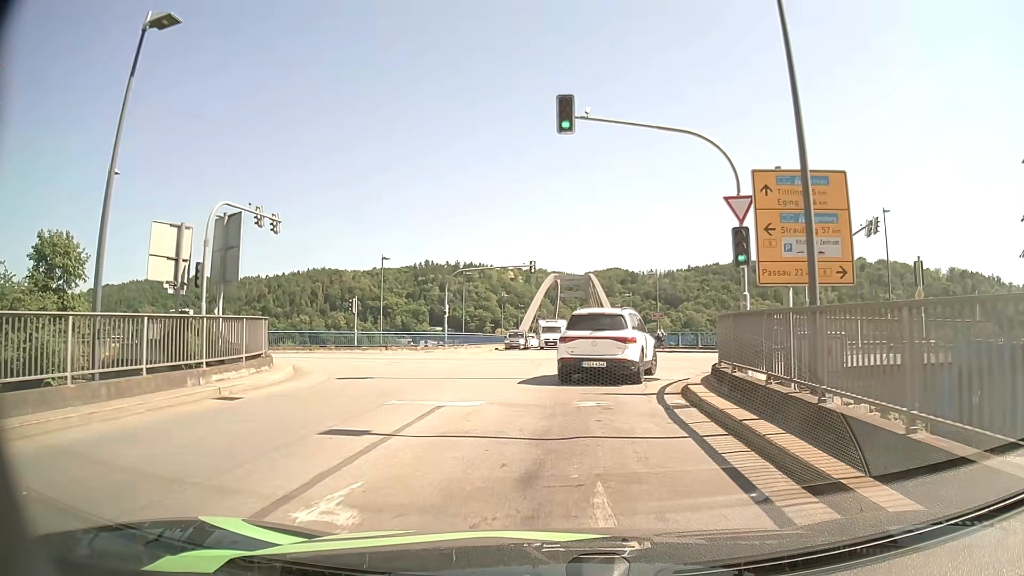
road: tertiary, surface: asphalt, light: Day
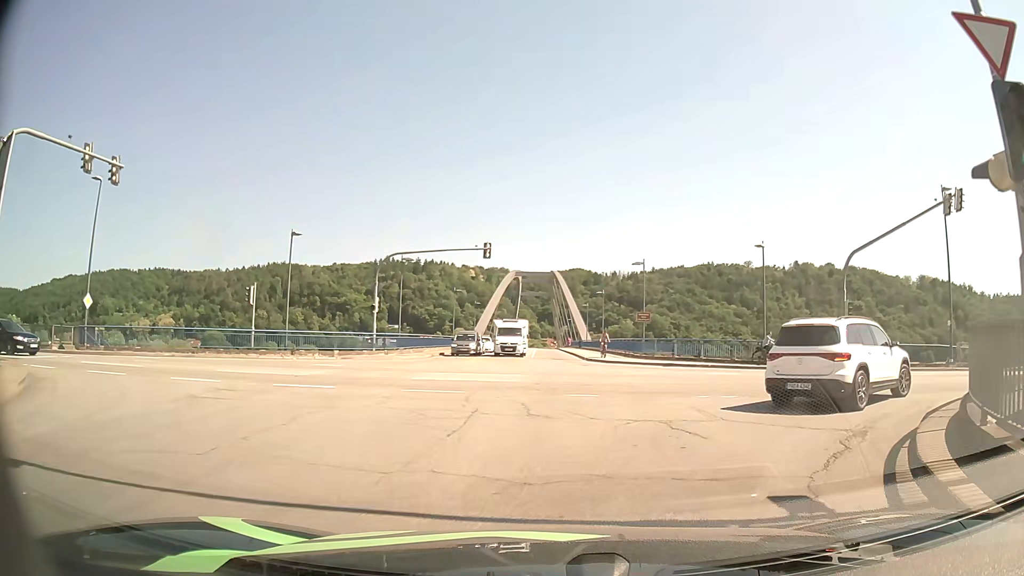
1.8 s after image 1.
(0.0, +11.3) m; +2°
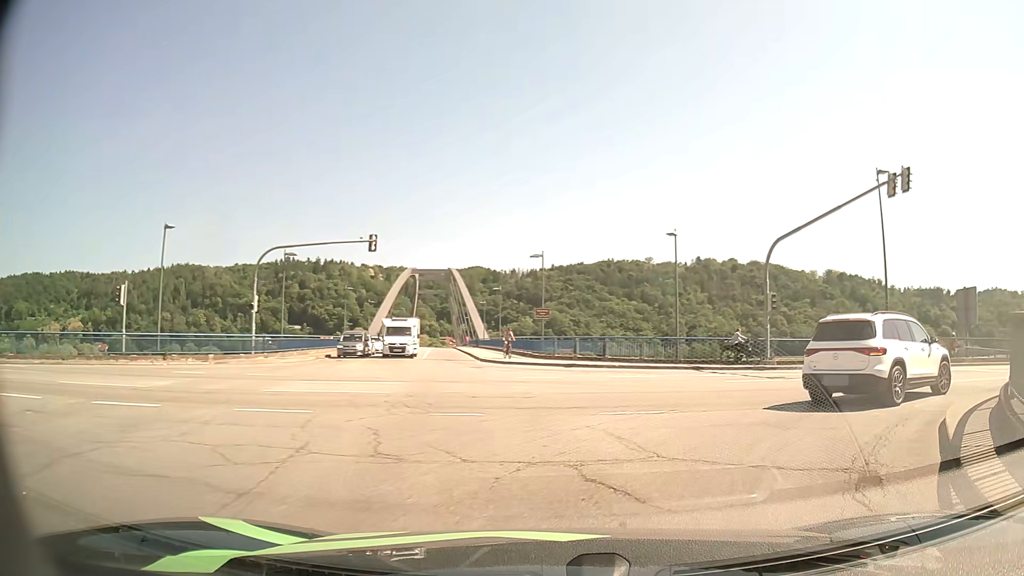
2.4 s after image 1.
(+0.3, +3.3) m; +9°
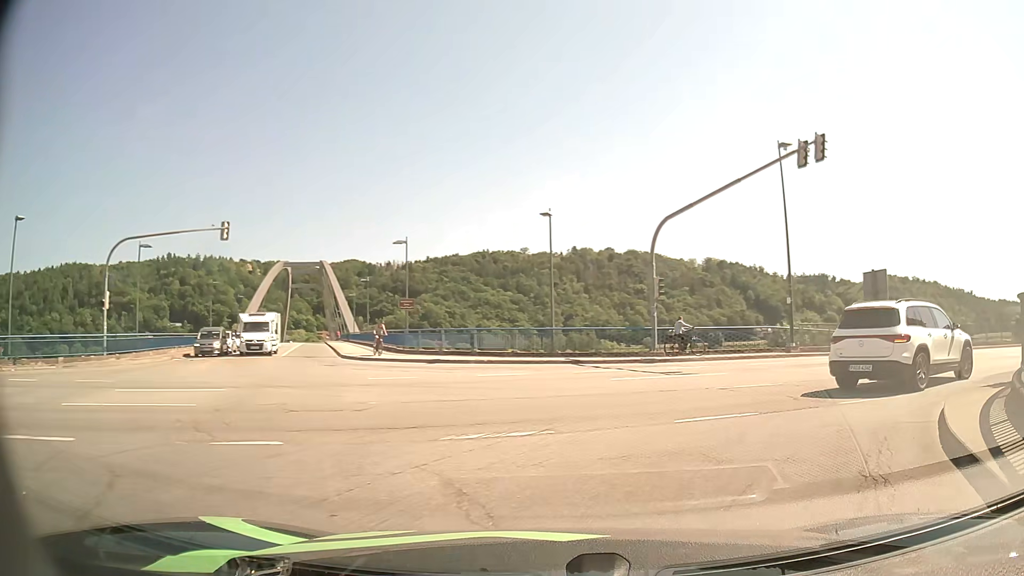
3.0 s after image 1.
(+0.3, +3.2) m; +10°
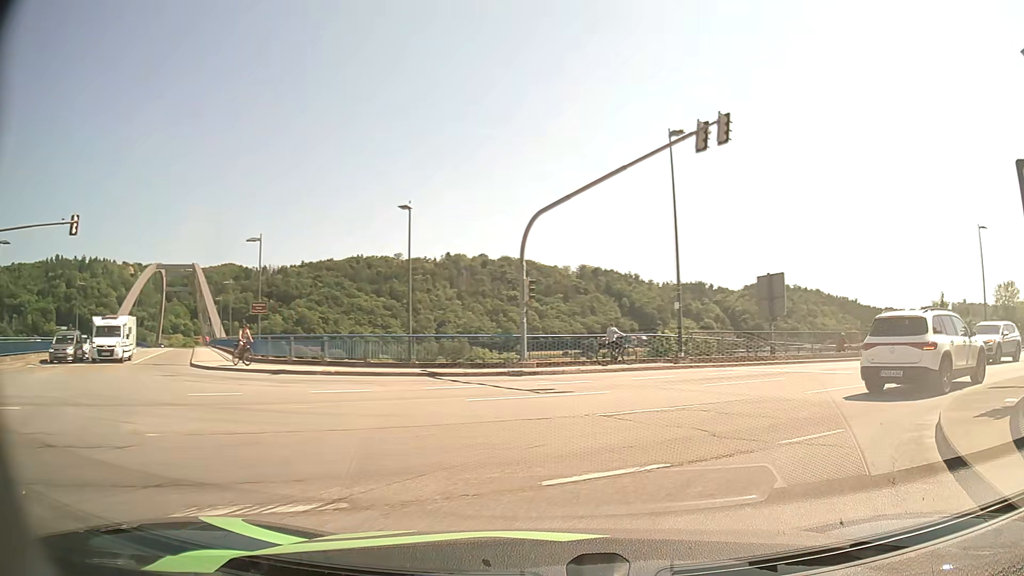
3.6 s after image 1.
(+0.3, +3.2) m; +11°
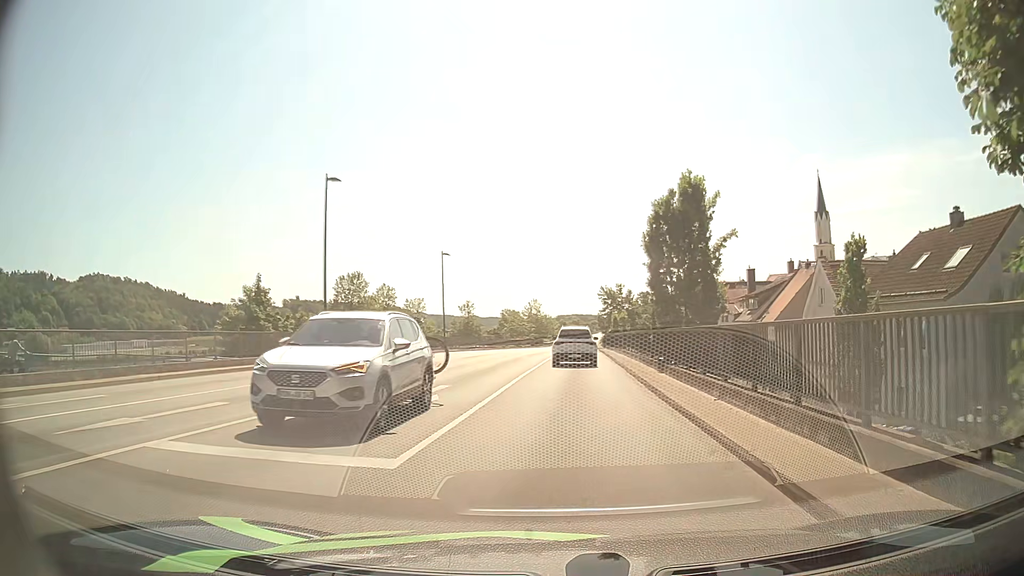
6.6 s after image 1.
(+9.3, +15.3) m; +58°
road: primary
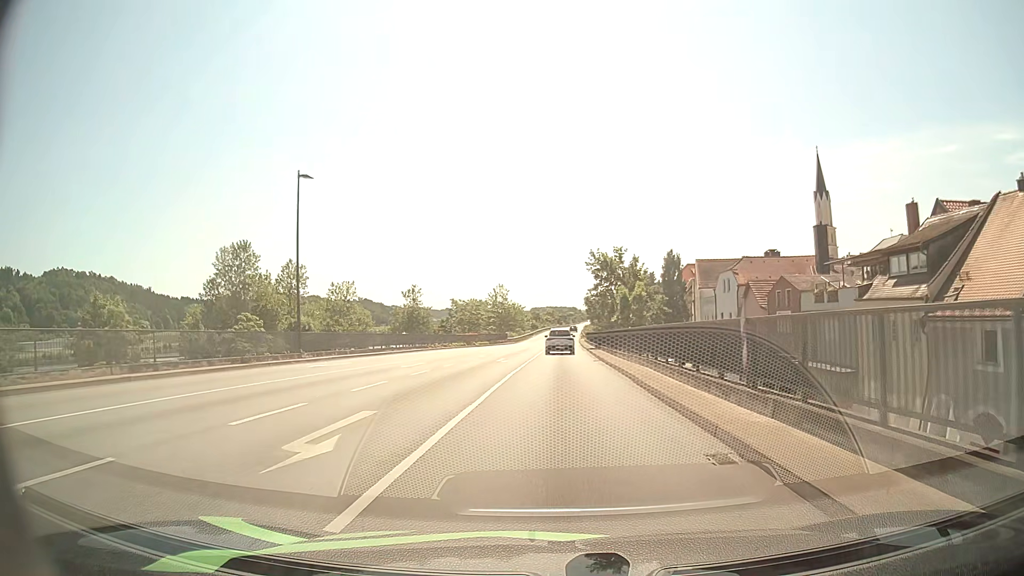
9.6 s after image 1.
(+0.9, +31.8) m; +2°
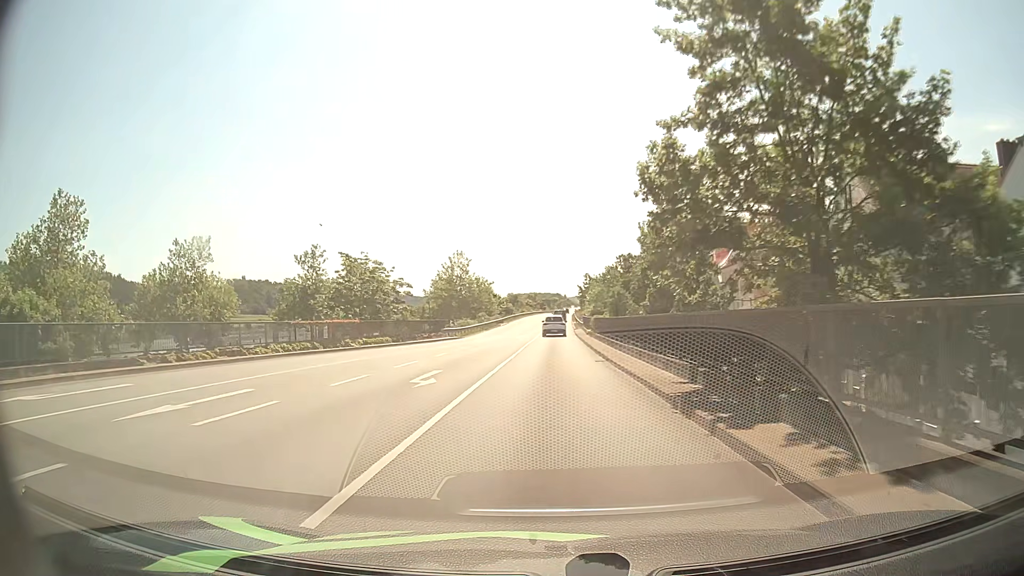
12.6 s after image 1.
(+0.6, +42.6) m; +1°
(0, +10) (0, +20) (0, +30) (0, +40) (0, +50) (+1, +60) (+1, +70) (+1, +80) (+1, +90) (+2, +100) m
